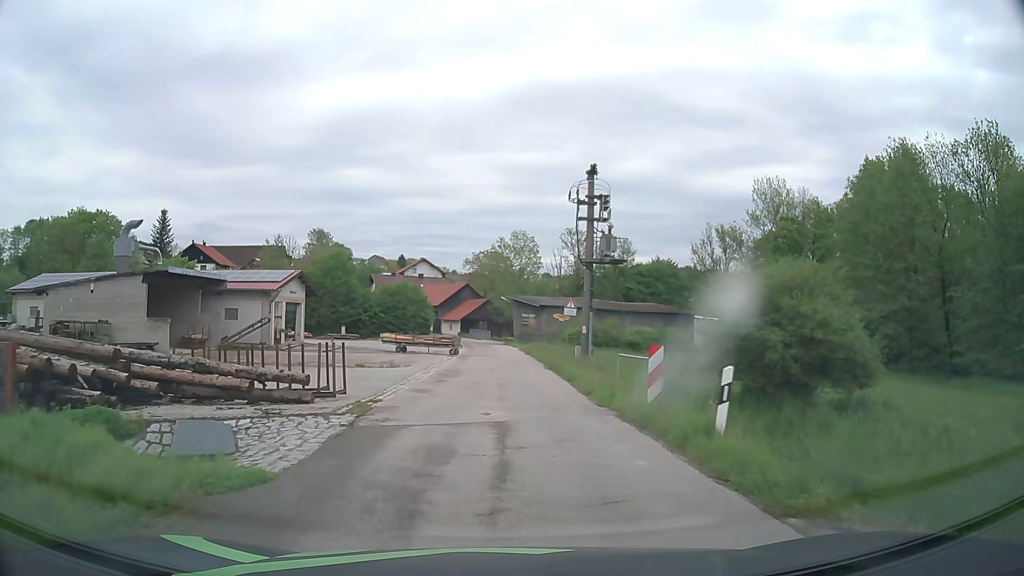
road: unclassified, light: Day
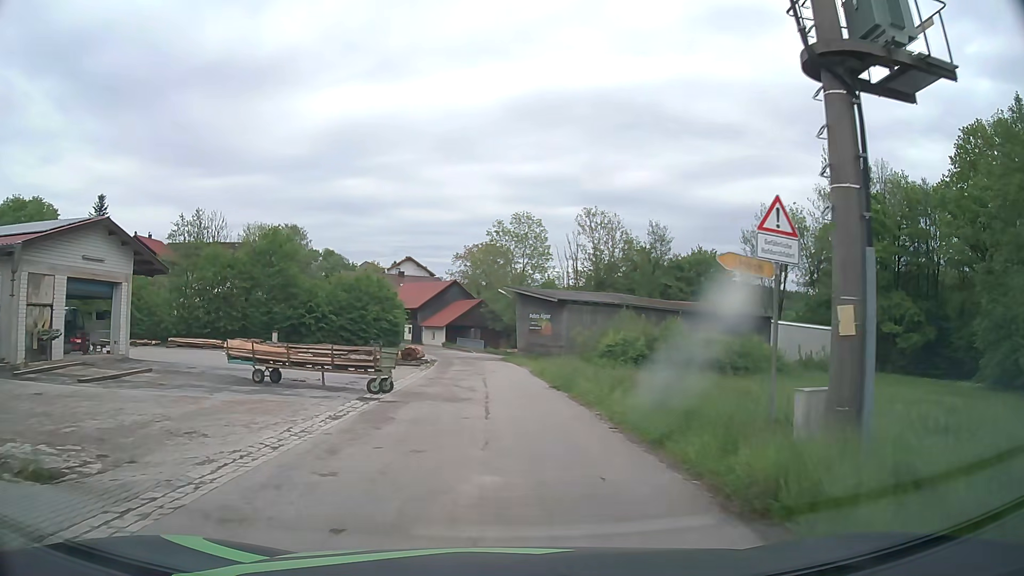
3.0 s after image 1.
(-0.1, +25.2) m; 0°
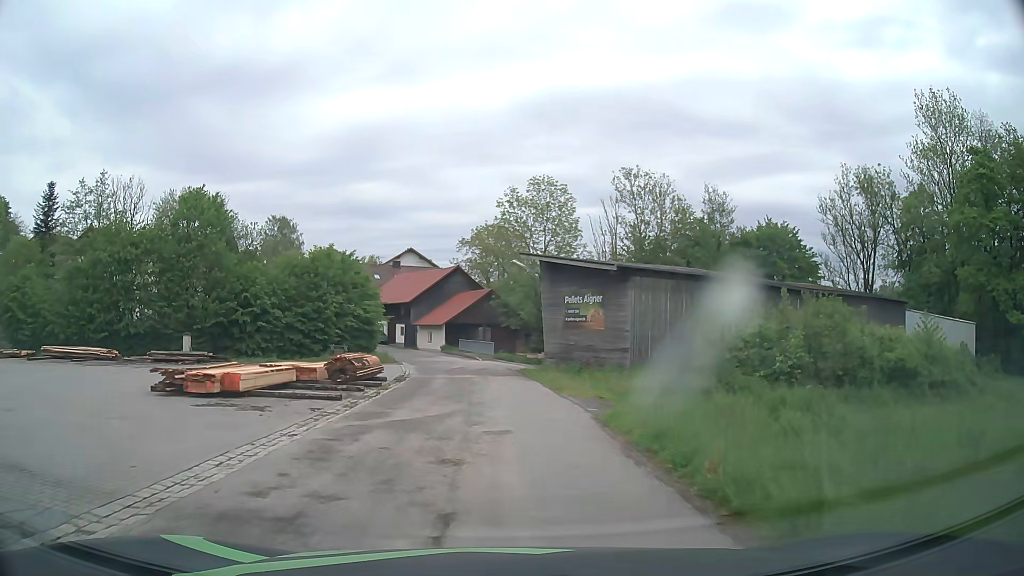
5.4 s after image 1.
(0.0, +19.8) m; -1°
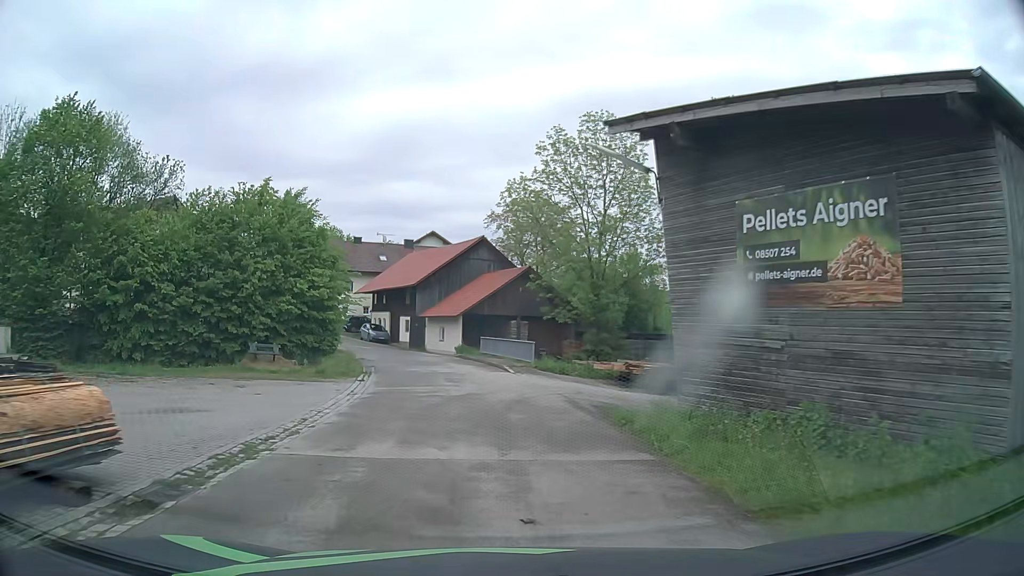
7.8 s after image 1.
(-0.6, +19.8) m; -3°
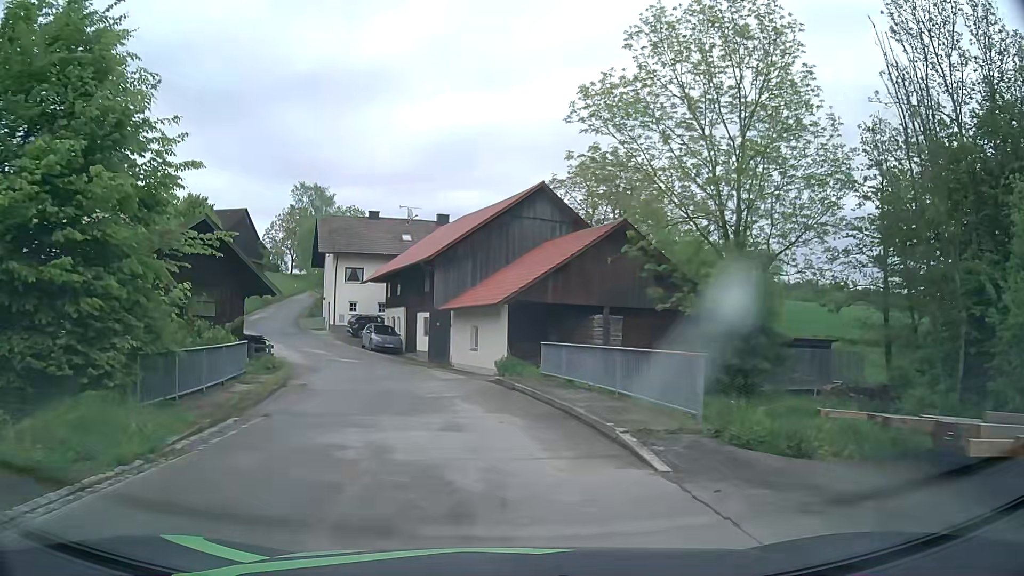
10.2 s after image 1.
(-0.6, +19.9) m; -5°
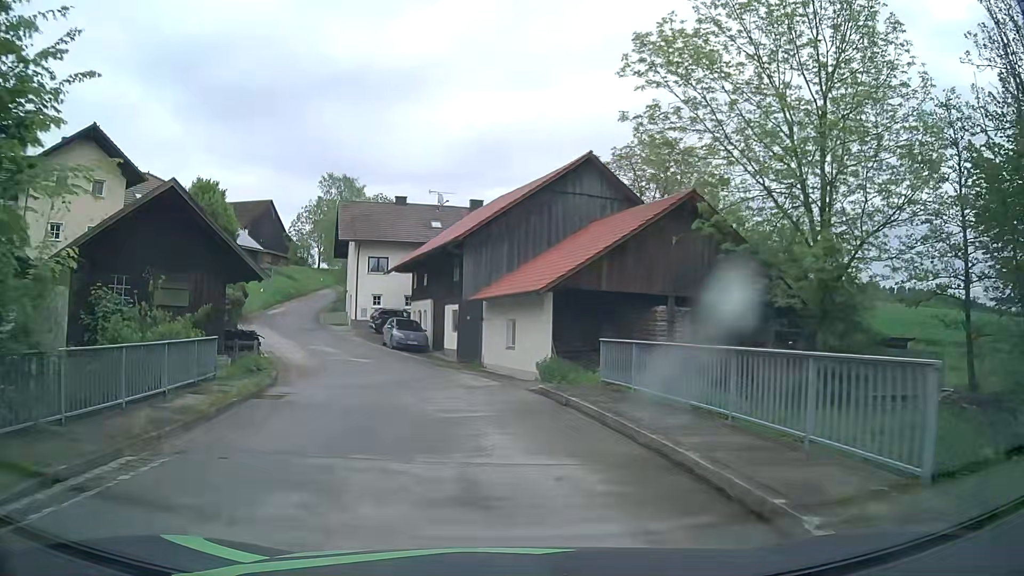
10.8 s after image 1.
(-0.1, +4.9) m; -3°
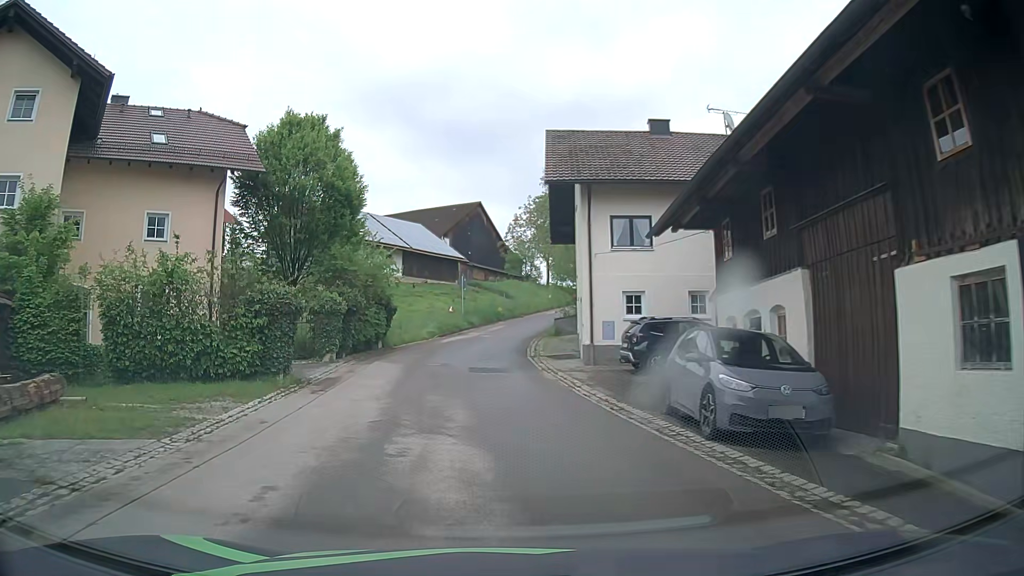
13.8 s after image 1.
(-4.2, +23.9) m; -21°
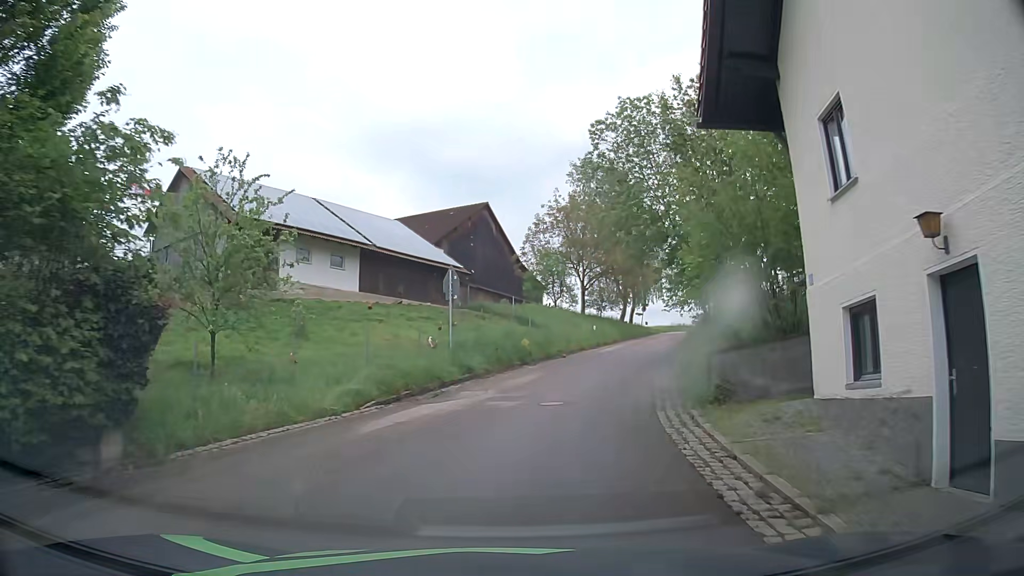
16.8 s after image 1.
(-1.1, +23.1) m; -2°
(+1, +10) (+3, +20) (+5, +29) (+8, +39) (+11, +48) (+15, +58) (+18, +67) (+22, +76) (+26, +85) (+31, +94) m
